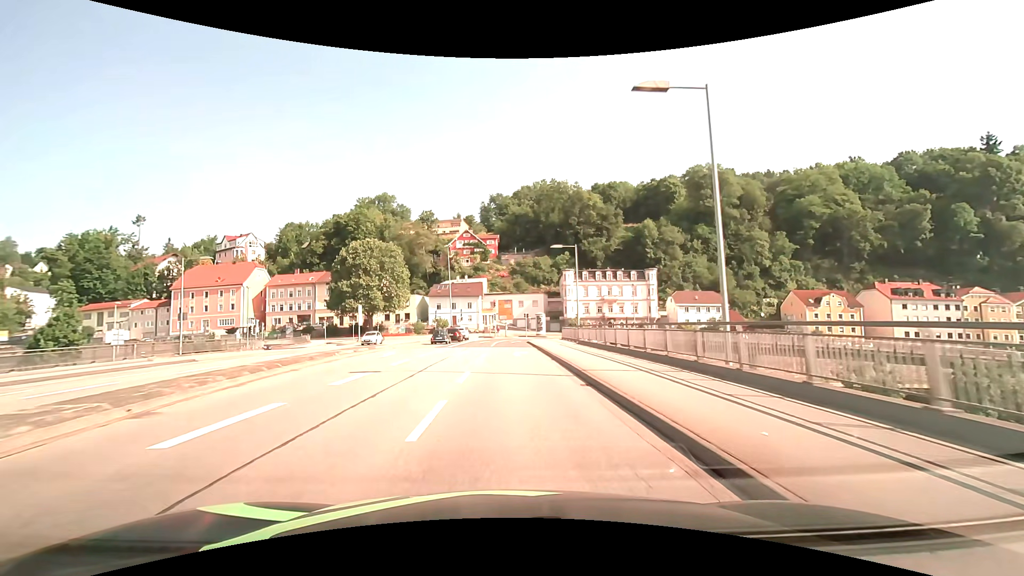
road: primary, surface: asphalt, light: Day
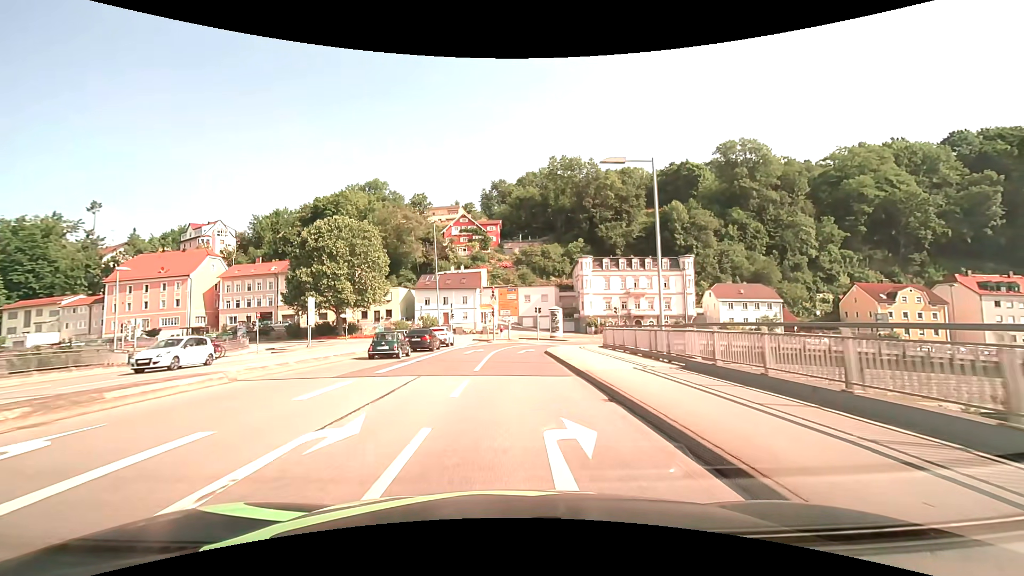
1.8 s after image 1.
(-0.1, +20.1) m; 0°
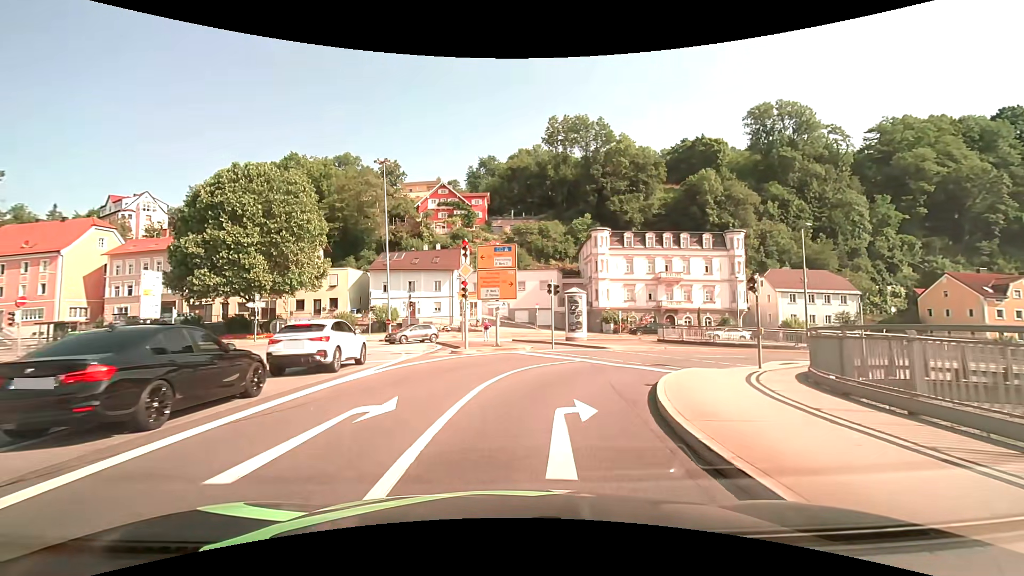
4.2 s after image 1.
(0.0, +23.4) m; +1°
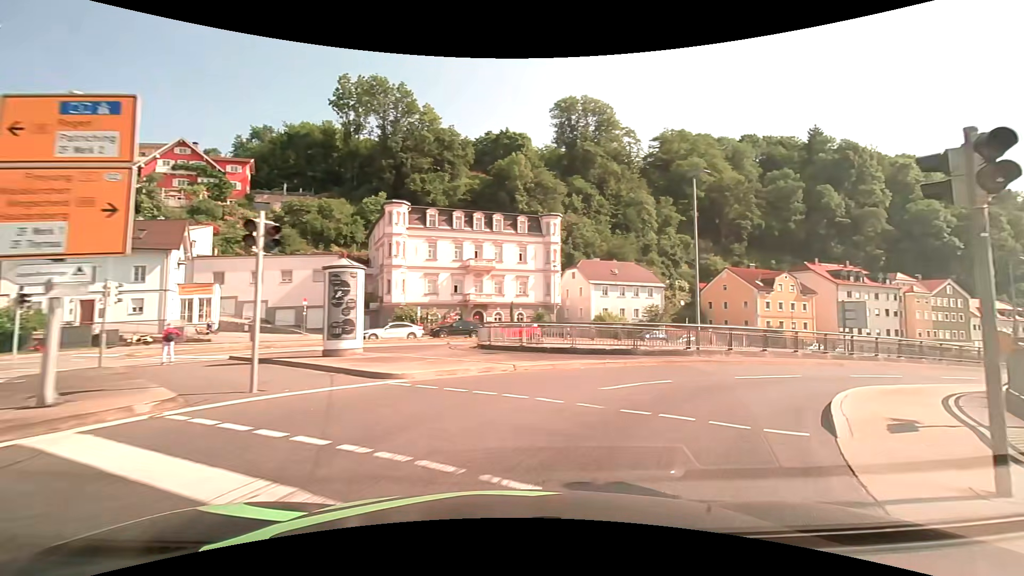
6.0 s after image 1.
(+2.1, +14.6) m; +22°
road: primary_link
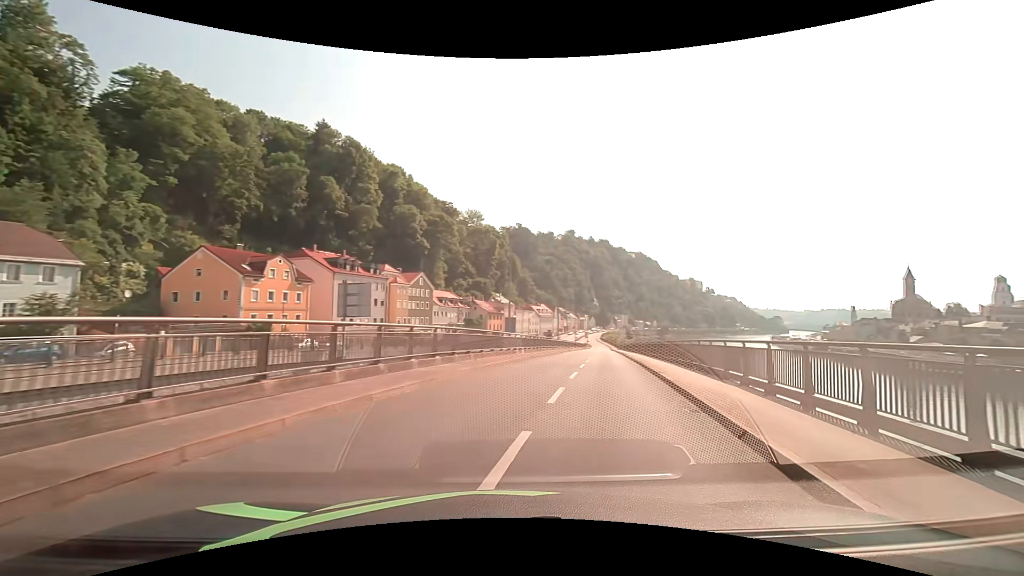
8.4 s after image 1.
(+7.5, +15.4) m; +53°
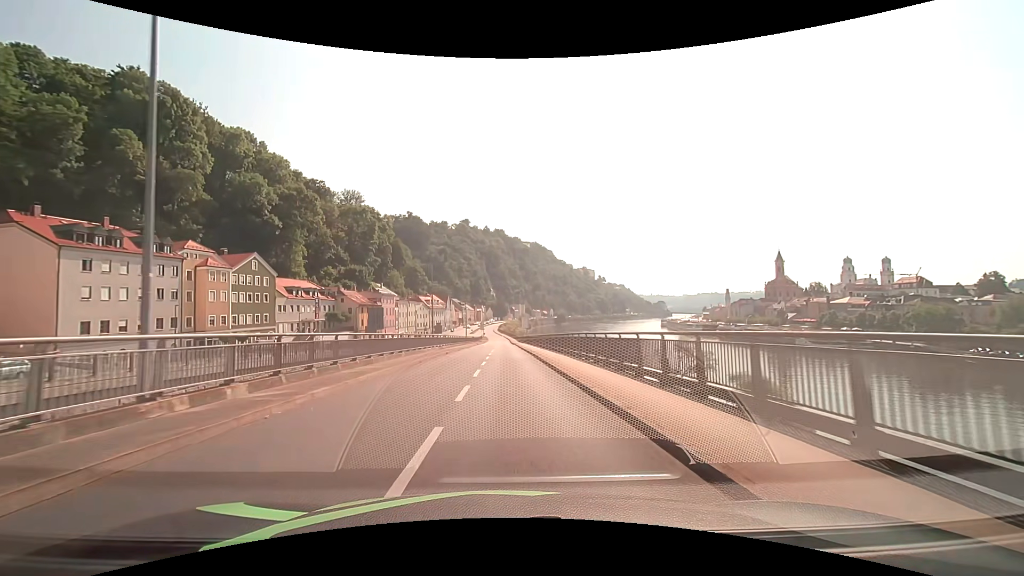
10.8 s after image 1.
(+4.7, +23.3) m; +13°
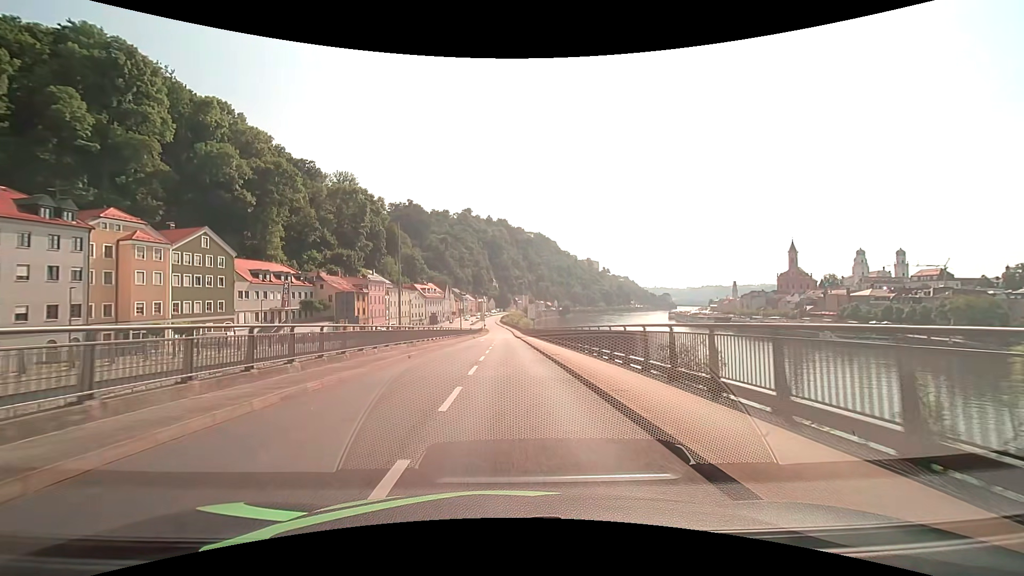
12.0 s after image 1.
(0.0, +14.3) m; 0°
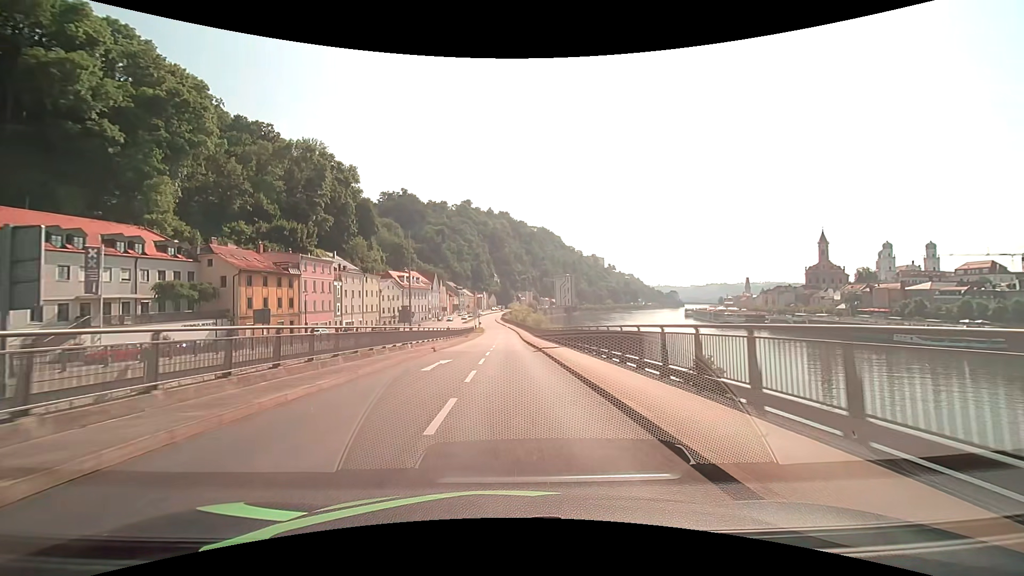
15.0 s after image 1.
(-0.1, +37.9) m; 0°
